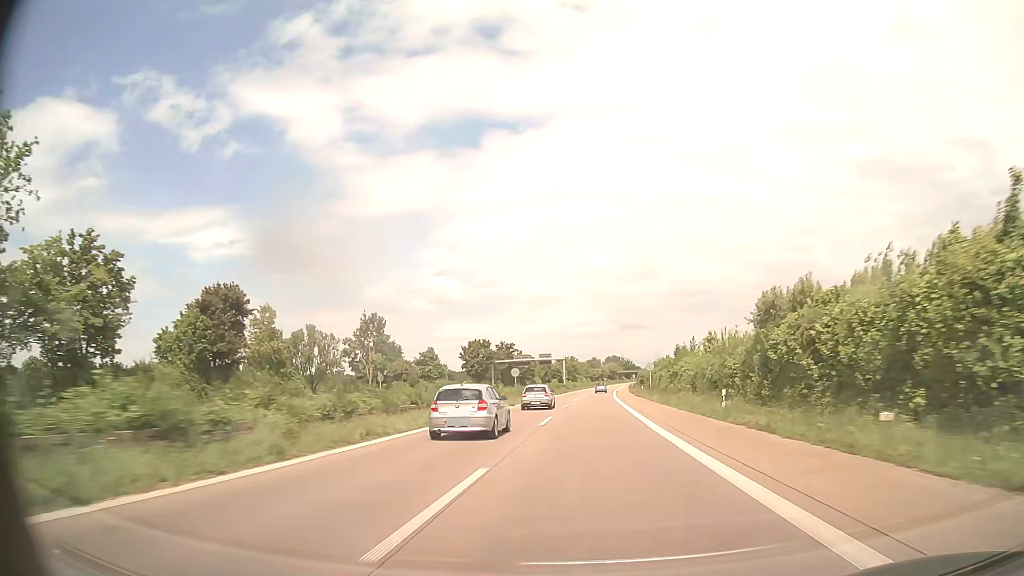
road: trunk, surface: asphalt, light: Day
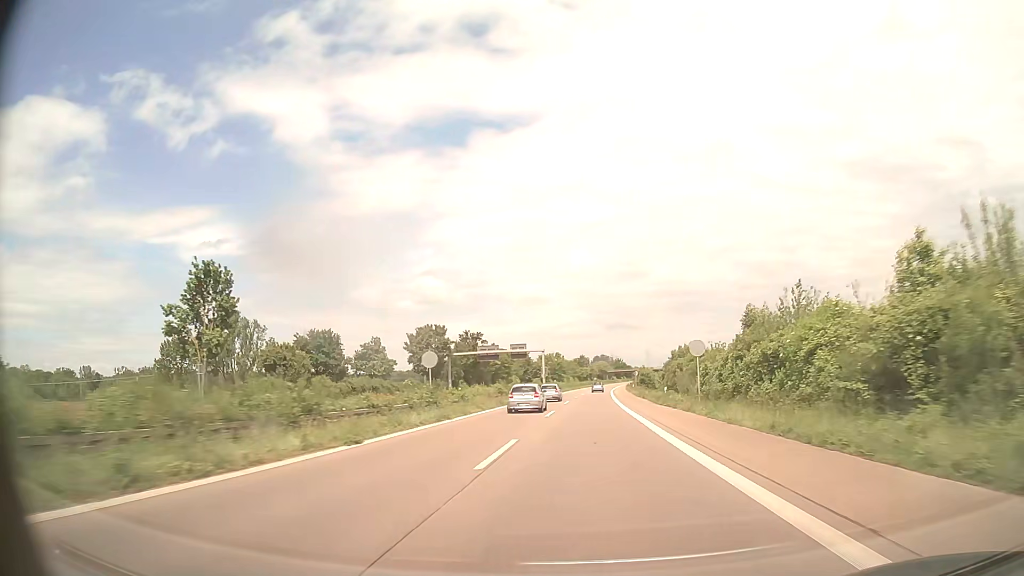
(+0.2, +30.4) m; +1°
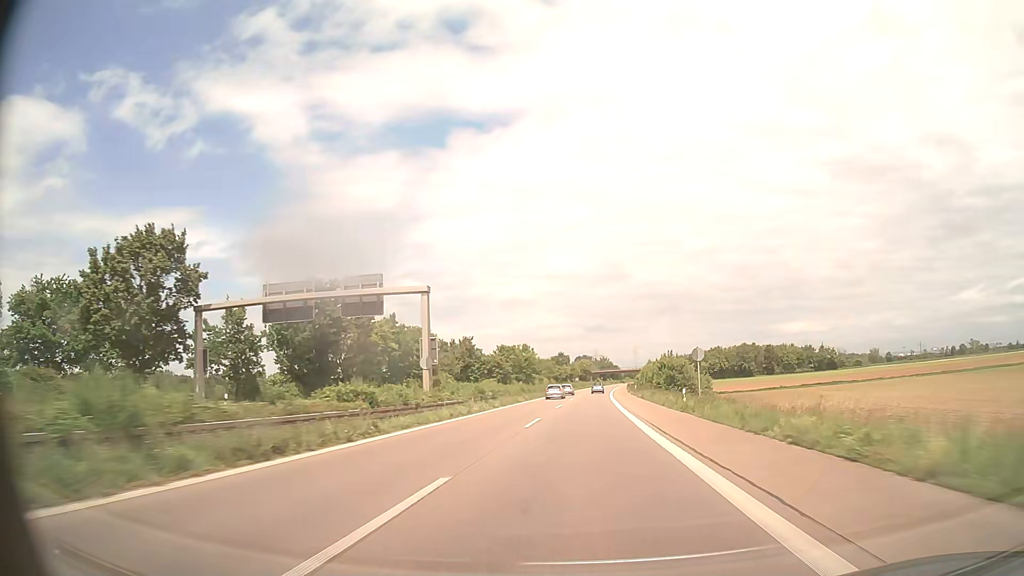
(+1.0, +61.5) m; +2°
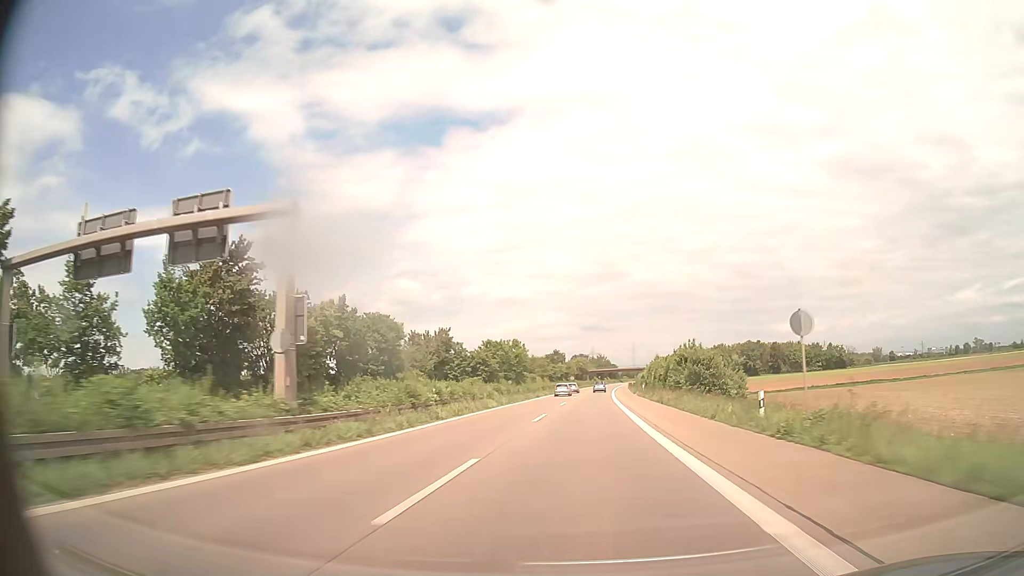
(0.0, +15.5) m; 0°
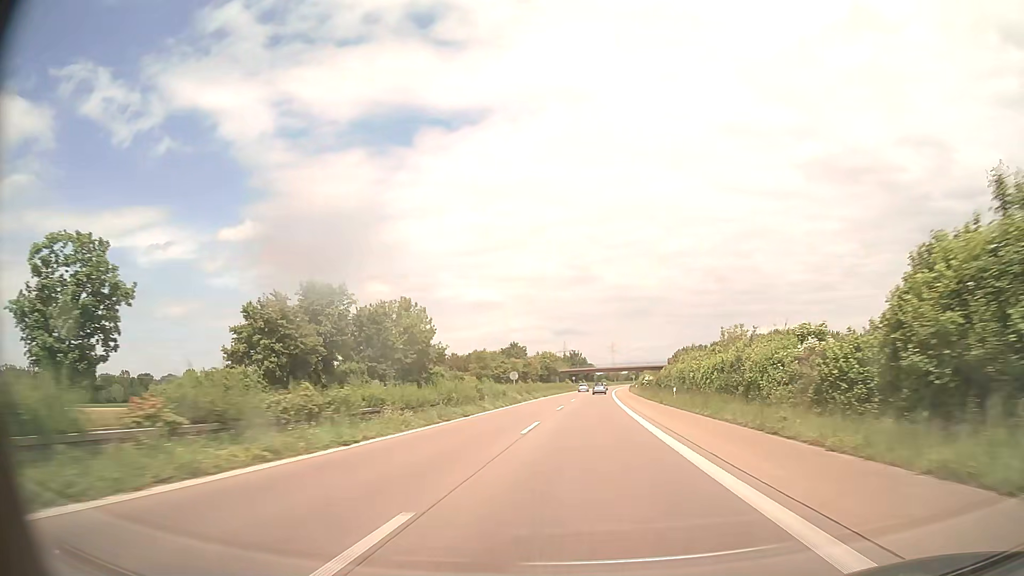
(+1.2, +77.9) m; +2°
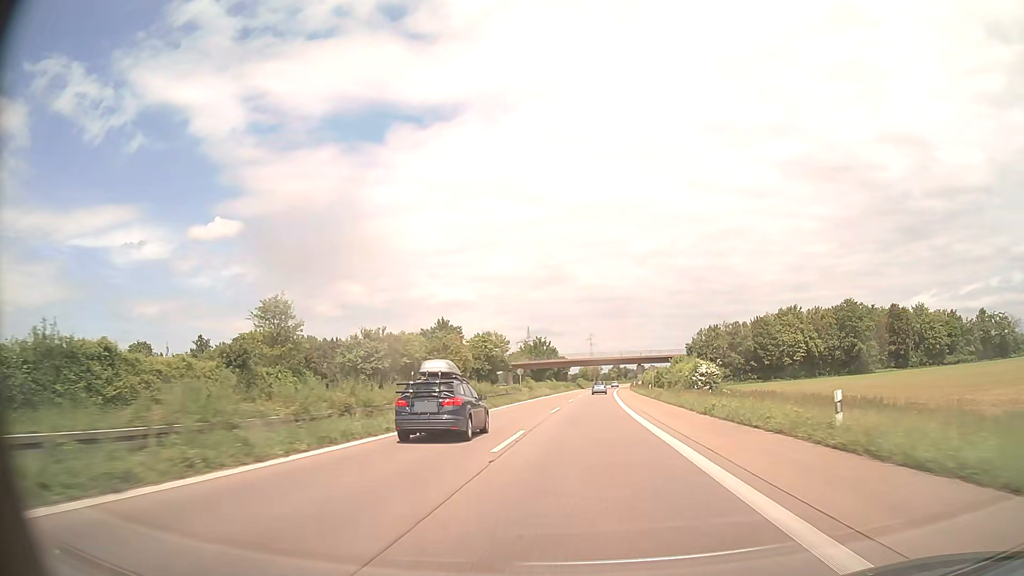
(+1.5, +78.0) m; +2°
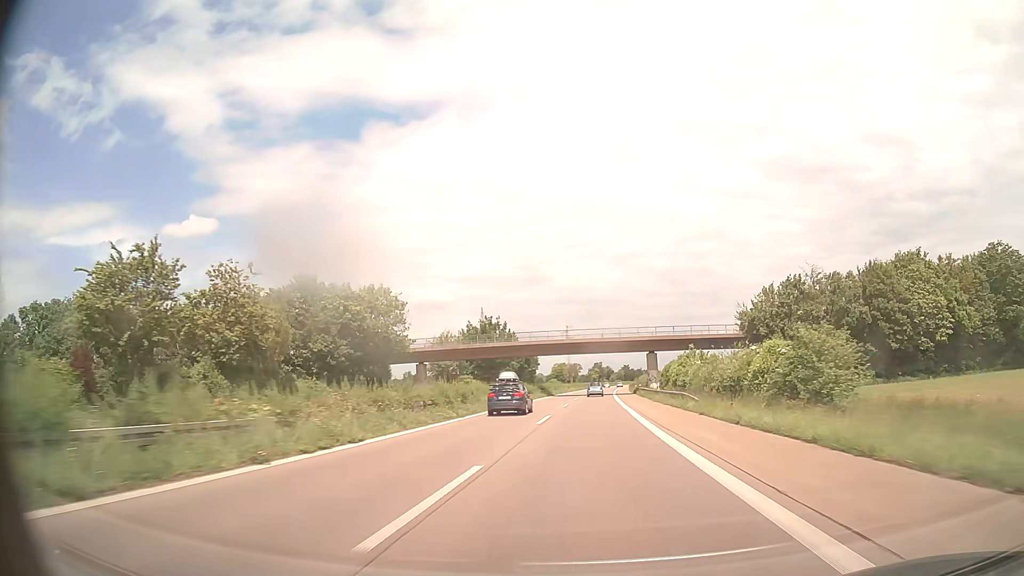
(+1.0, +62.2) m; +2°
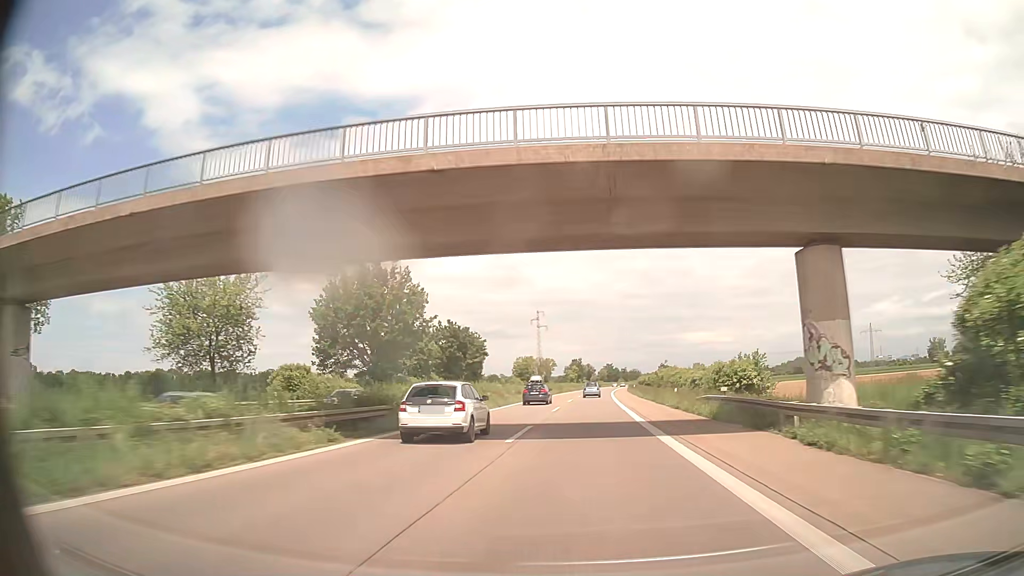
(+1.0, +61.6) m; +2°
(0, +10) (0, +20) (0, +30) (0, +40) (+1, +50) (+1, +60) (+1, +70) (+2, +80) (+2, +90) (+2, +100) m
